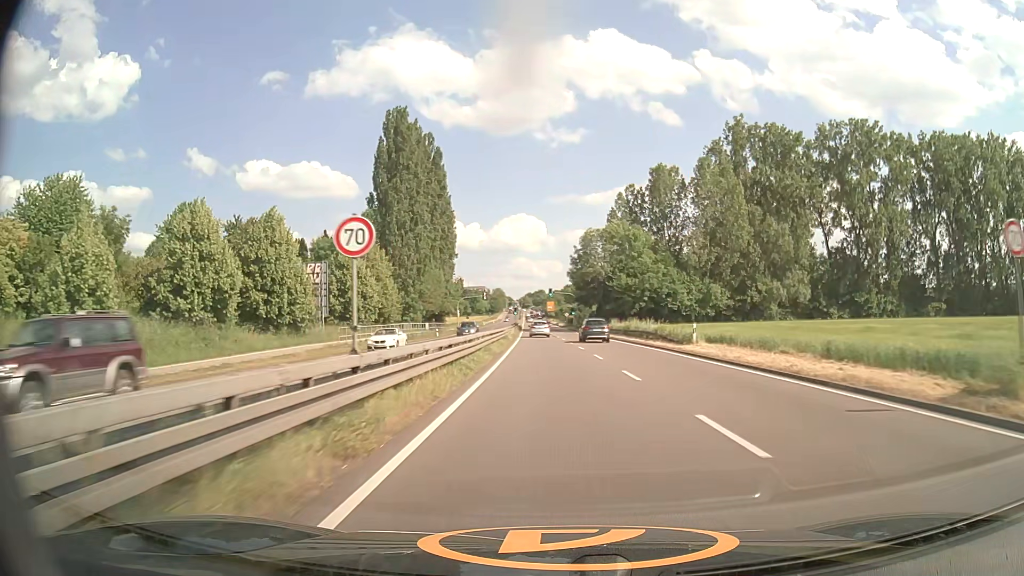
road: primary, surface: asphalt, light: Day
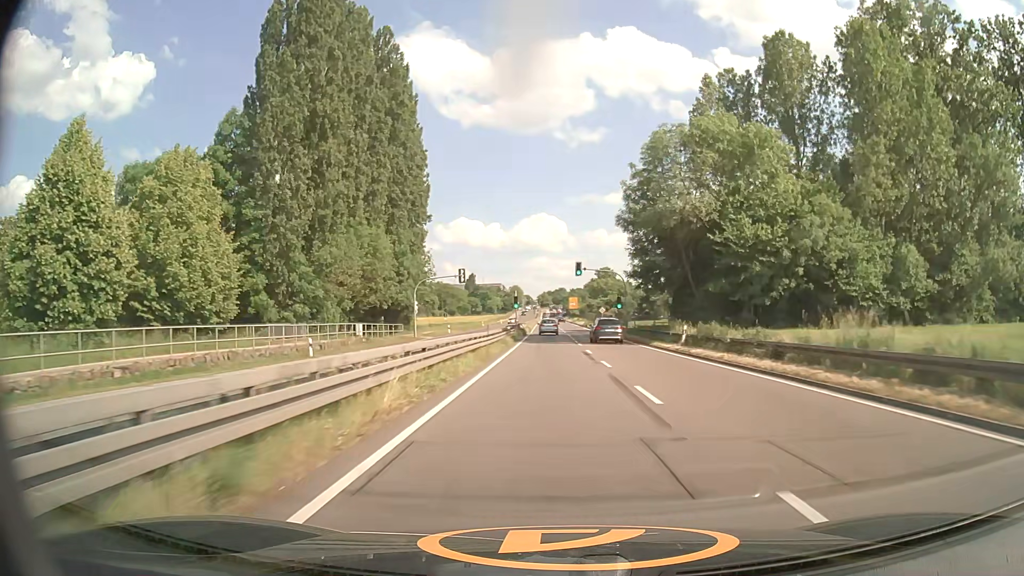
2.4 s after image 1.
(-0.7, +49.0) m; -2°
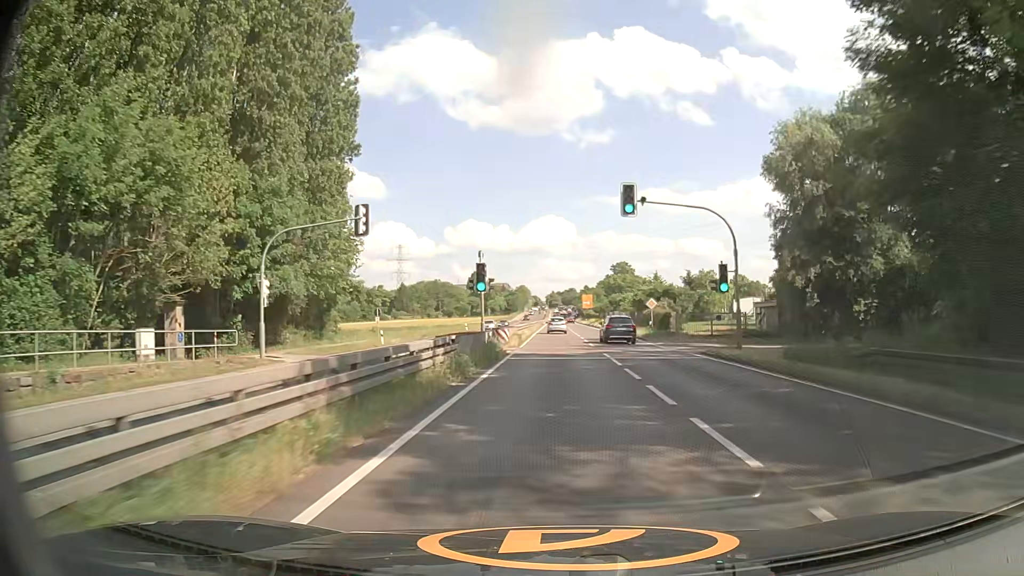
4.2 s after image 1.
(-0.3, +36.2) m; -1°
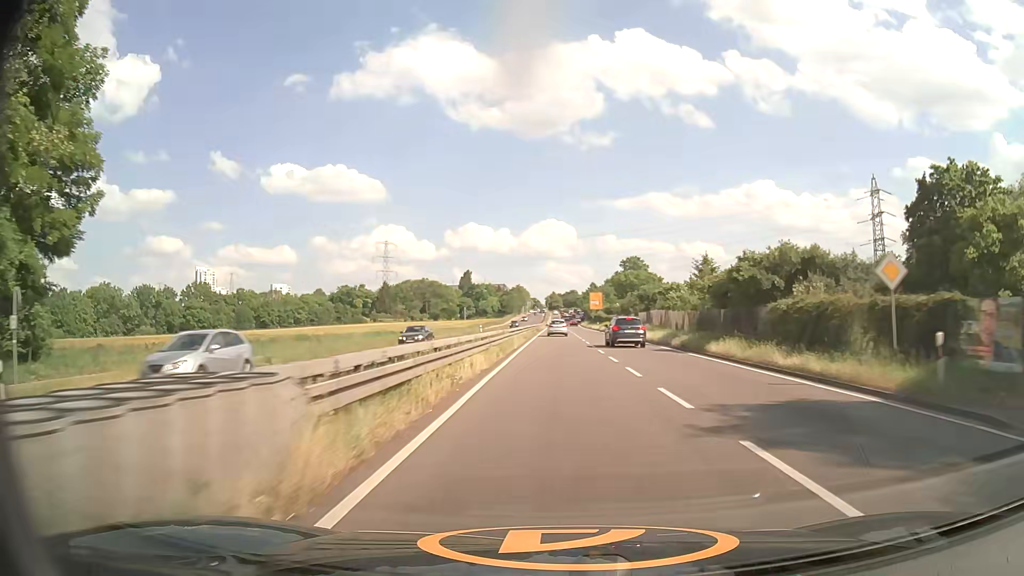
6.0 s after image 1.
(0.0, +35.5) m; 0°
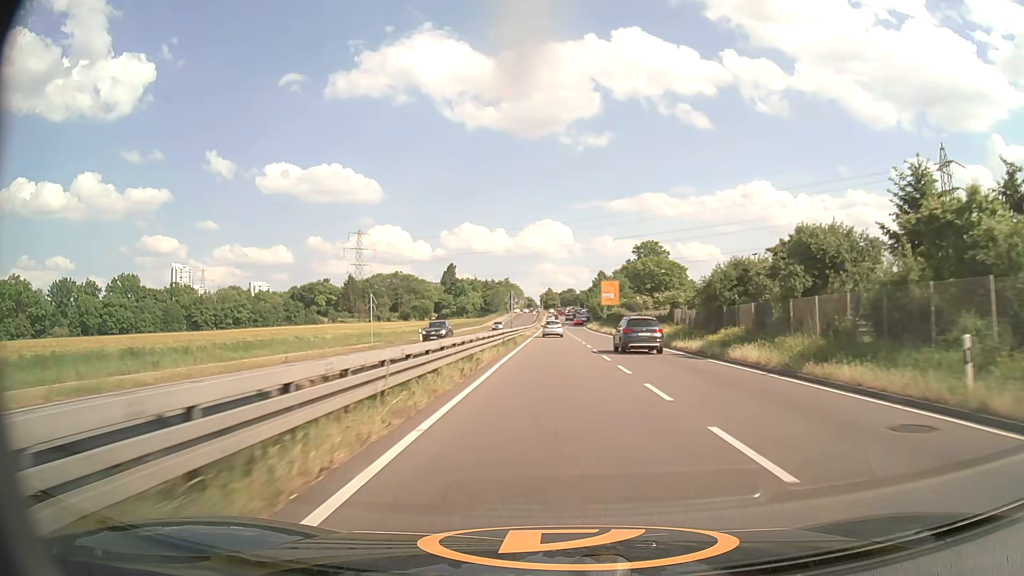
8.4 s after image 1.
(0.0, +46.4) m; 0°
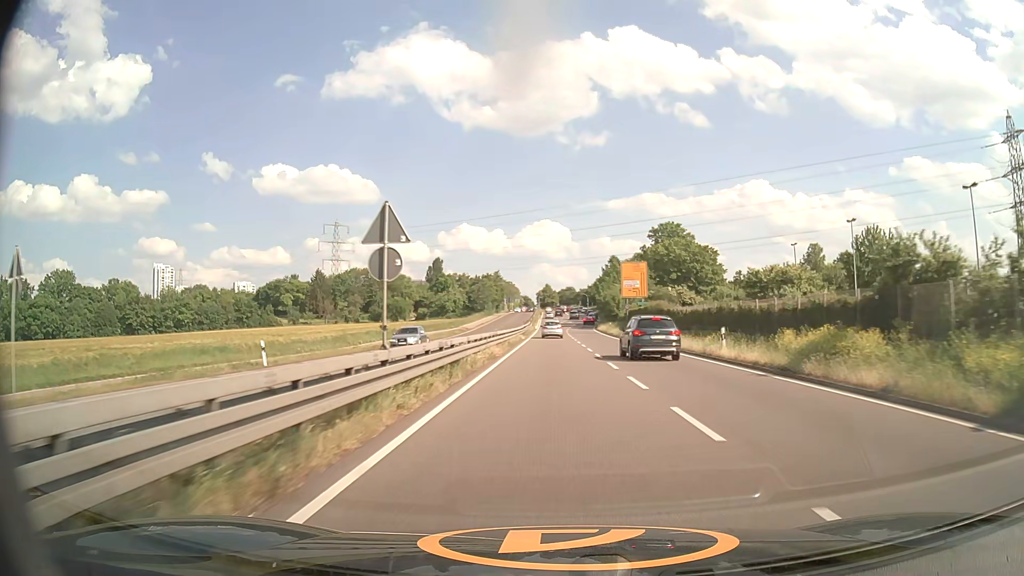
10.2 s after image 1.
(+0.1, +33.5) m; 0°
